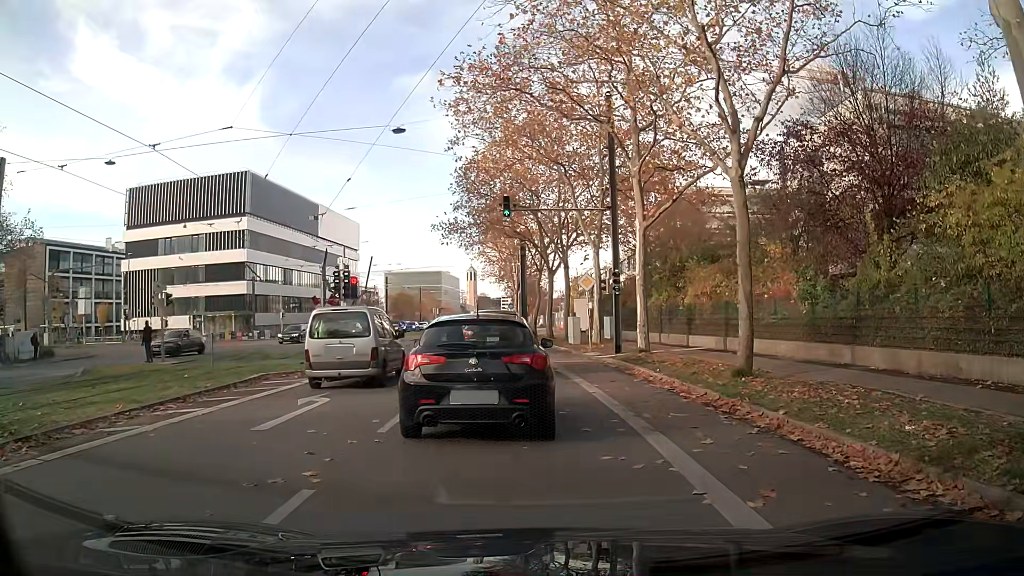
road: secondary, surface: asphalt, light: Day
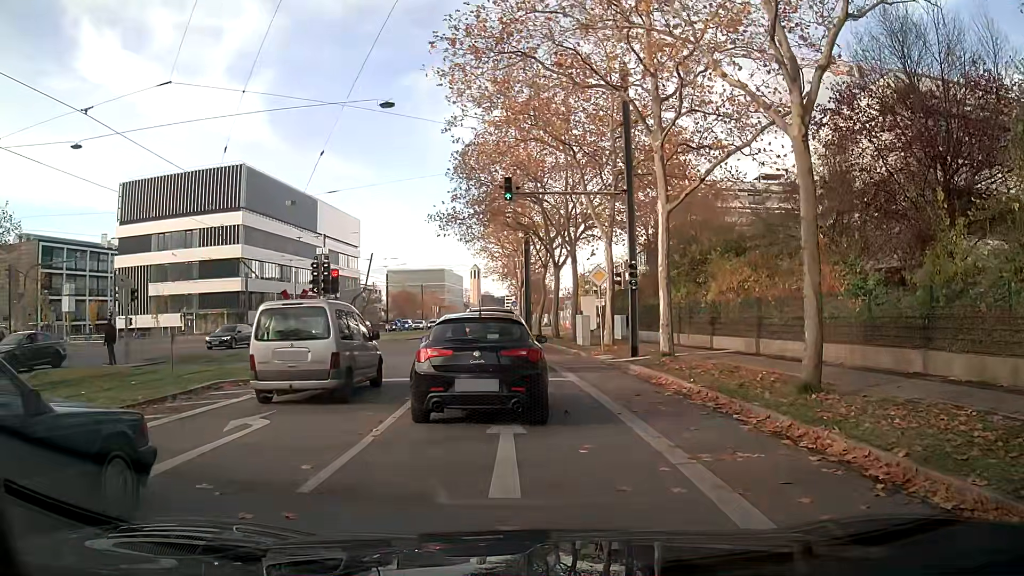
(0.0, +3.3) m; 0°
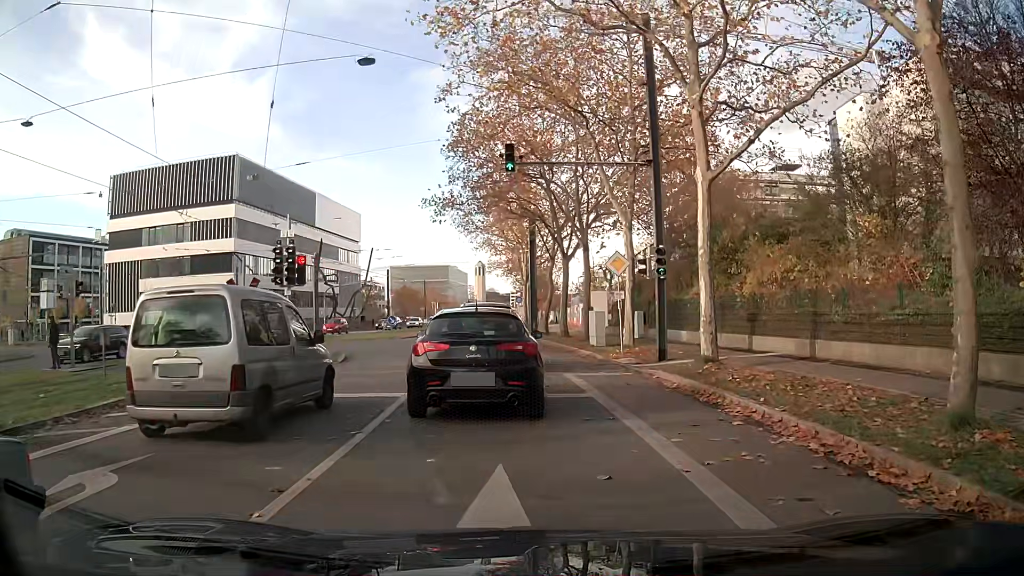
(0.0, +4.0) m; +2°
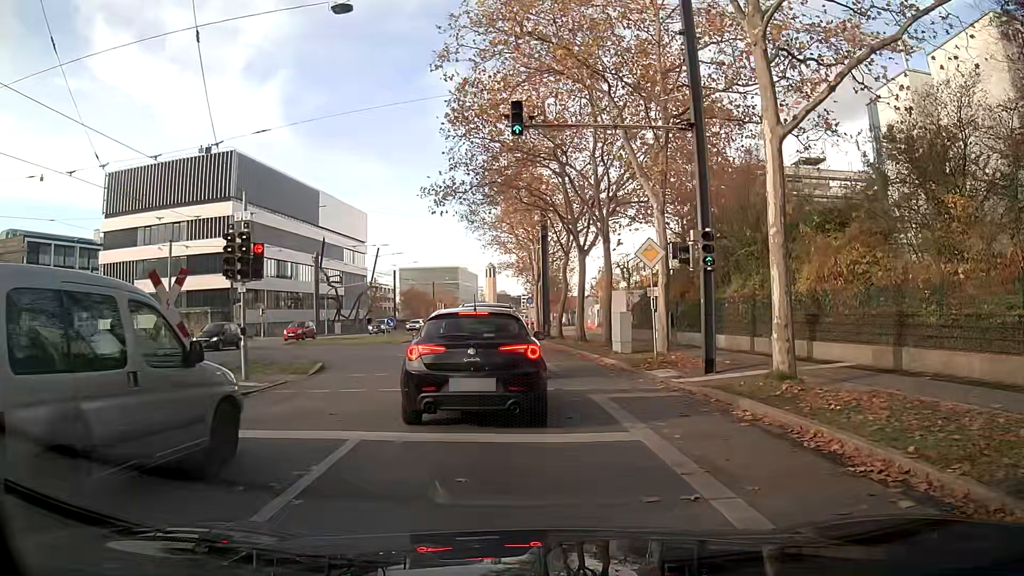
(-0.1, +3.9) m; -2°
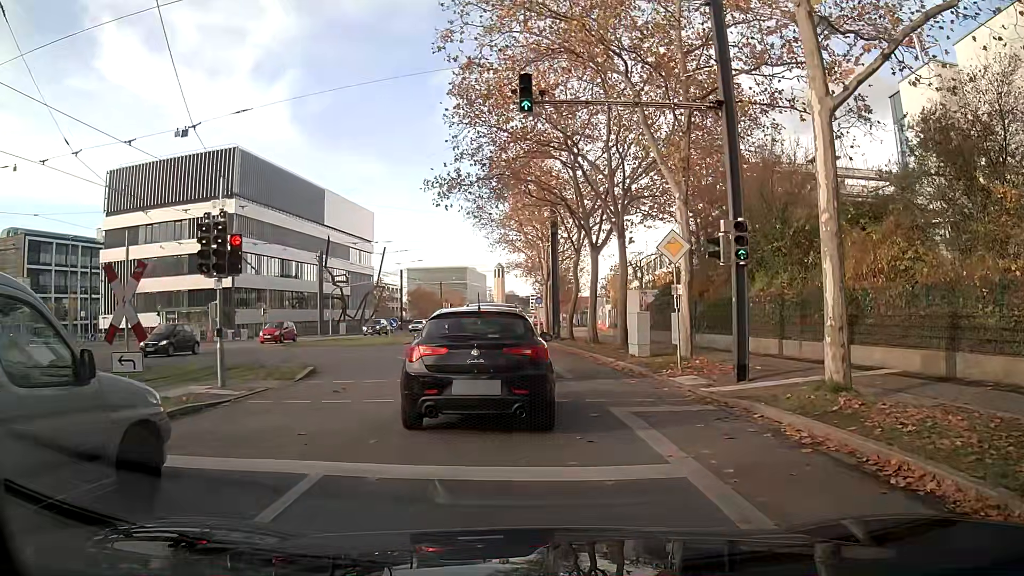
(0.0, +1.7) m; 0°
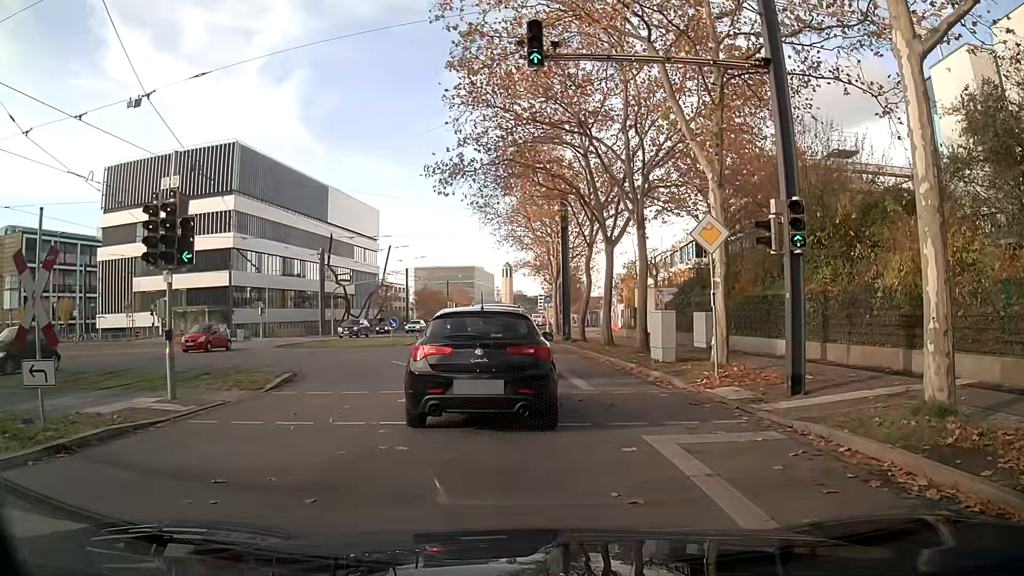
(0.0, +2.3) m; -1°
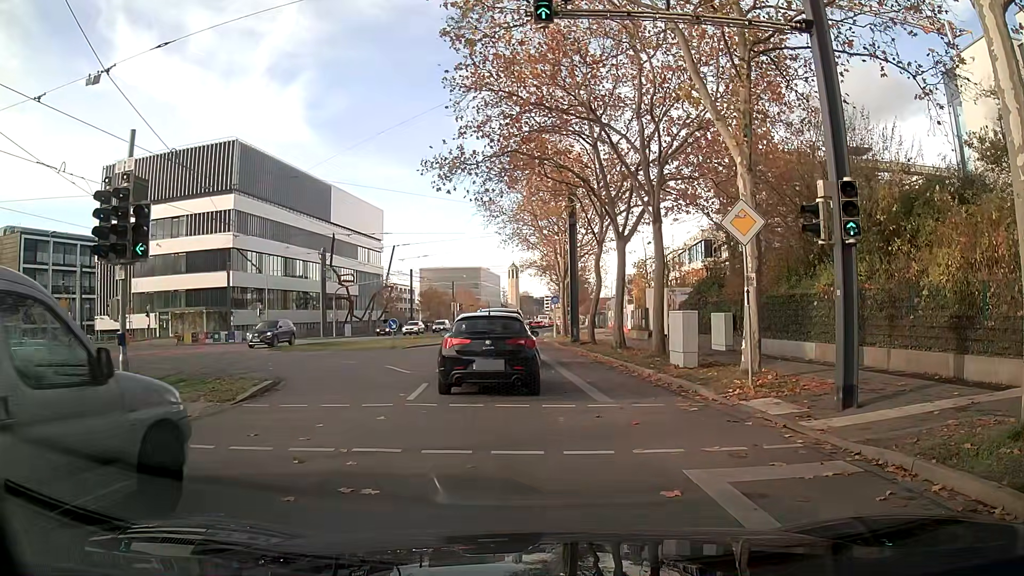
(0.0, +1.6) m; 0°
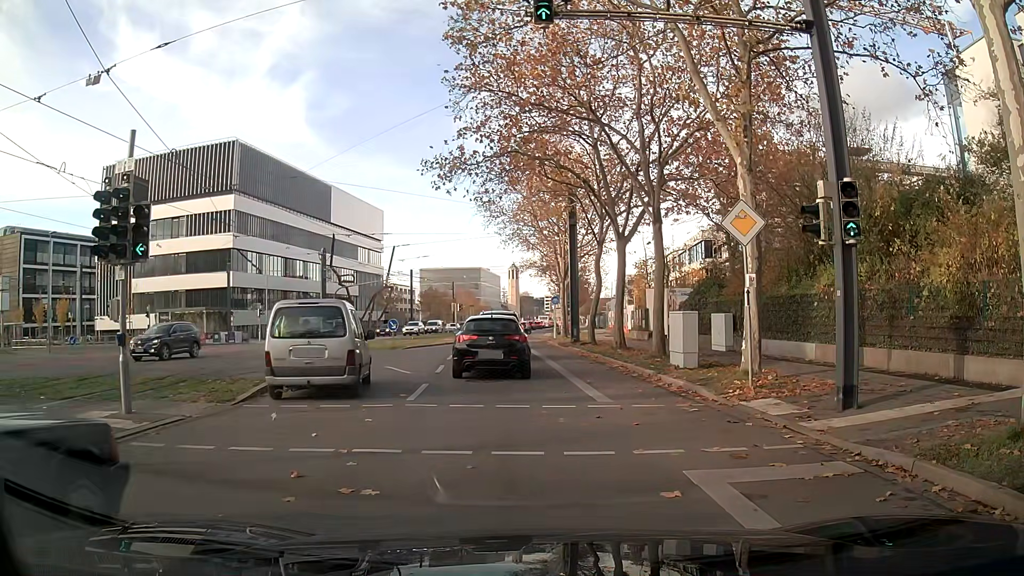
(0.0, +0.1) m; 0°
(0, +10) (-1, +20) (-2, +30) (-3, +40) (-3, +50) (-4, +60) (-5, +70) (-4, +80) (-4, +90) (-3, +100) m
